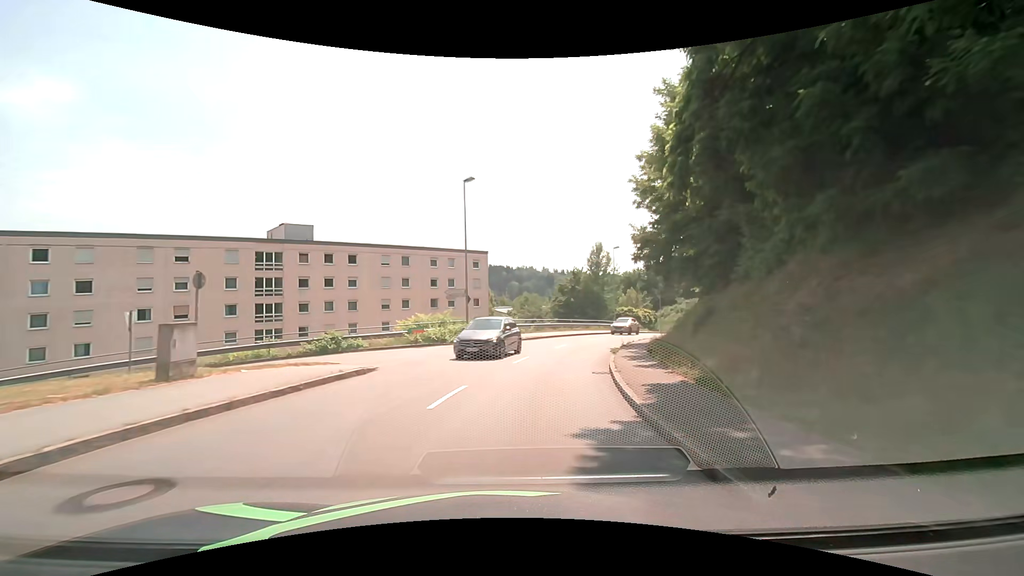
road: tertiary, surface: asphalt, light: Day
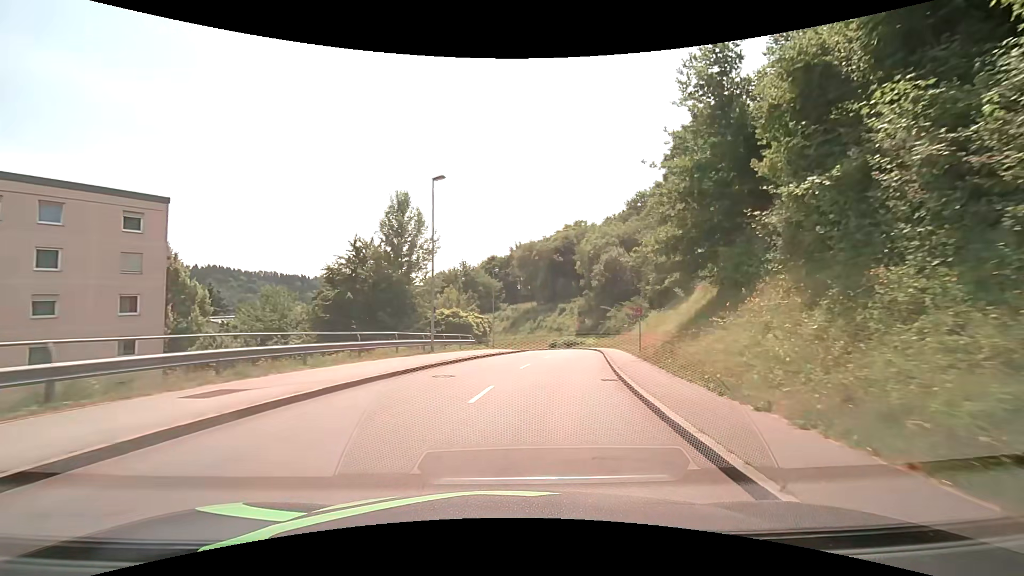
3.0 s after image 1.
(+5.9, +33.1) m; +21°
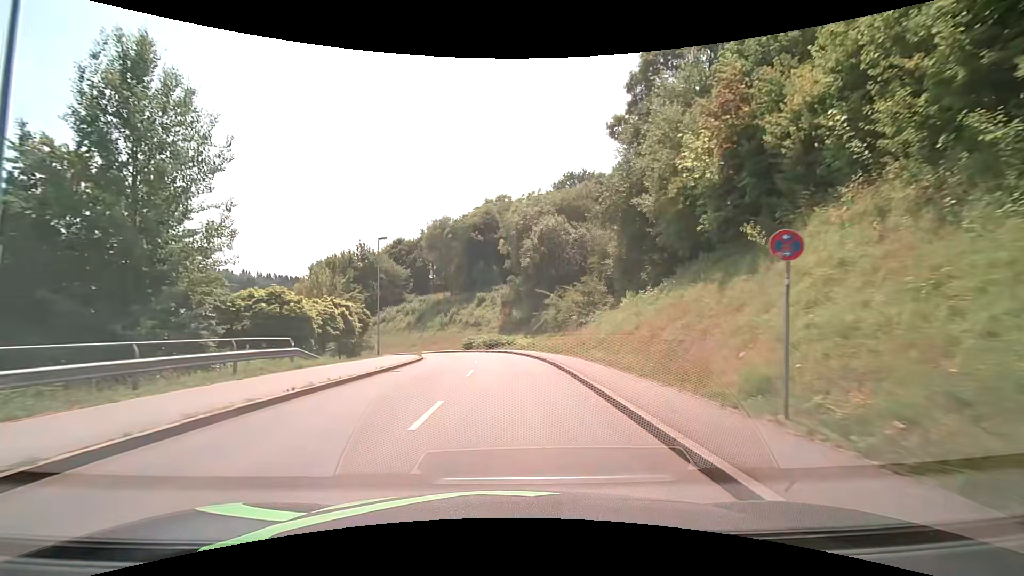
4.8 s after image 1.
(+2.0, +20.0) m; +10°
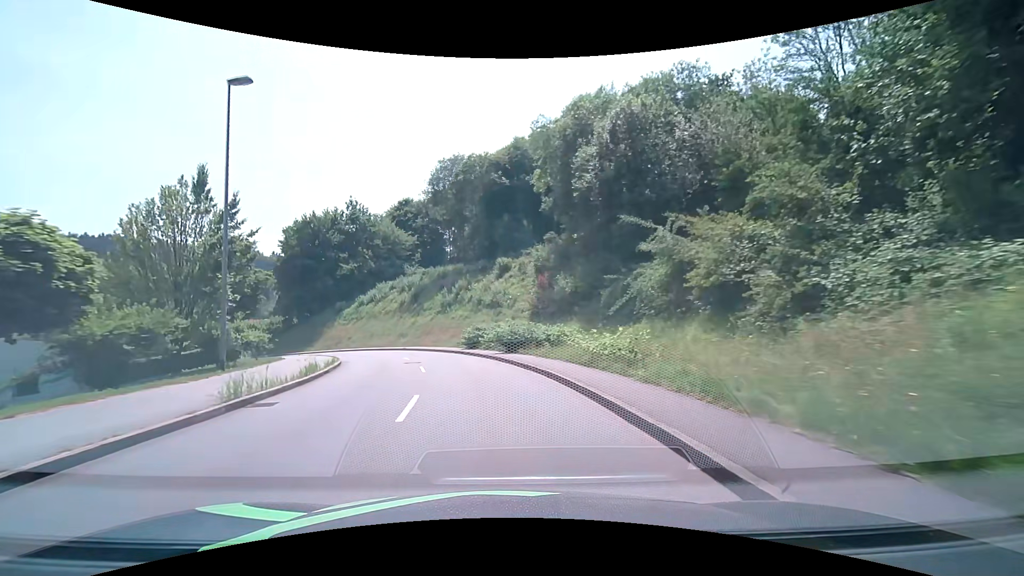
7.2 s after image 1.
(-0.2, +26.8) m; -4°
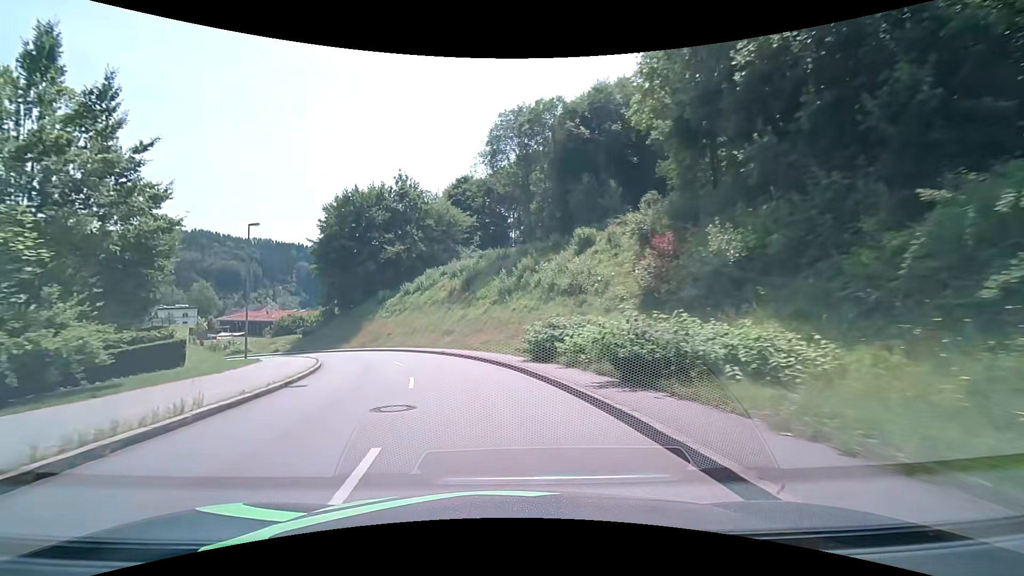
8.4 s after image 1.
(-0.8, +13.6) m; -7°
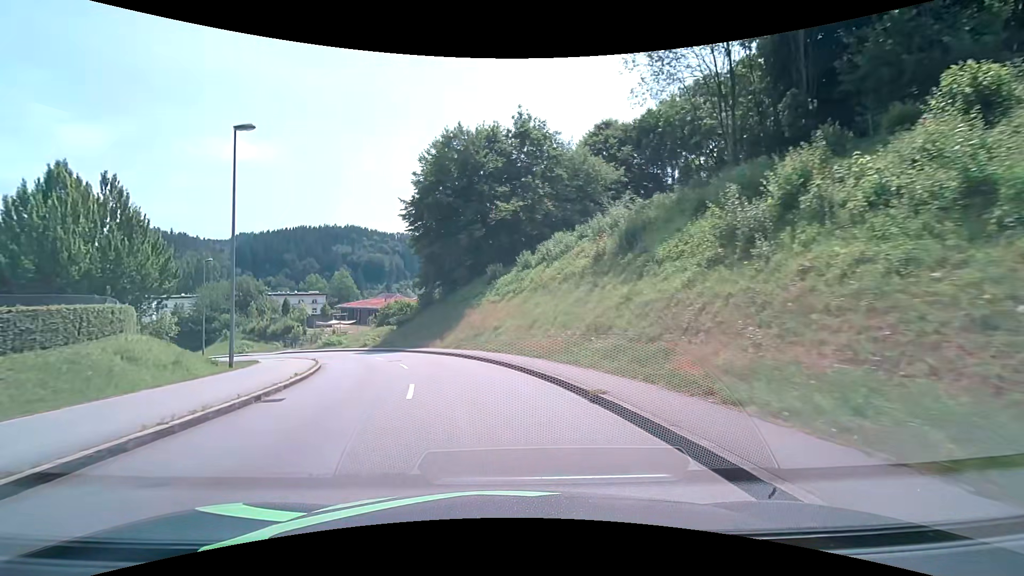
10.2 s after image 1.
(-2.6, +20.1) m; -15°
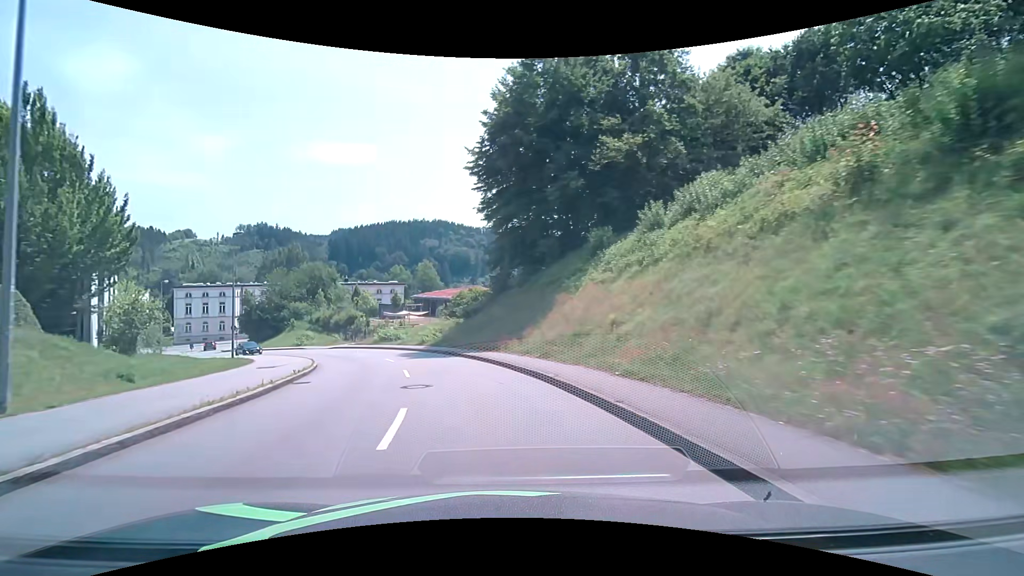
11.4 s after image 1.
(-1.2, +13.5) m; -10°
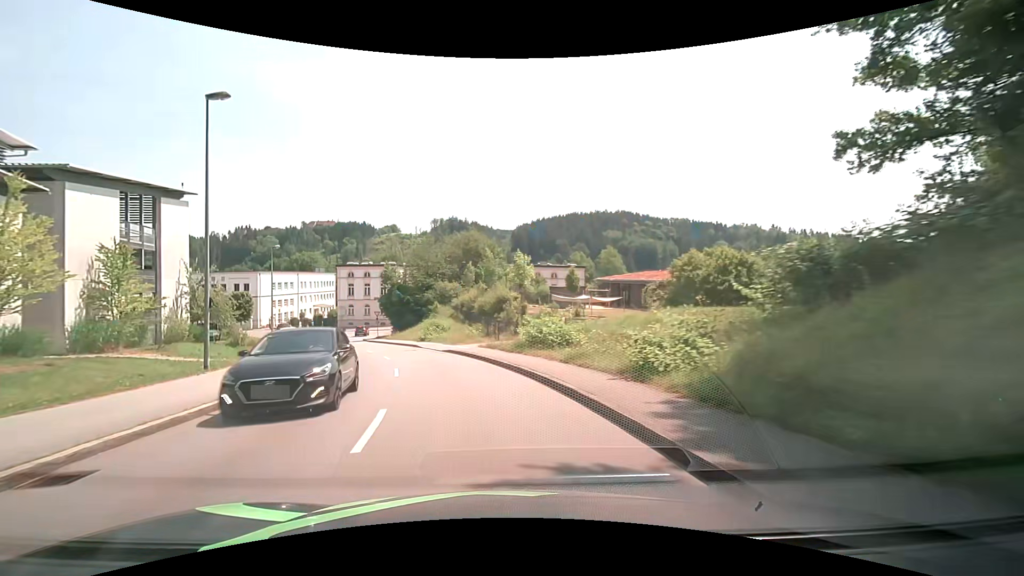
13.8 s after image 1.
(-4.9, +27.1) m; -21°
(-1, +10) (-3, +20) (-6, +29) (-10, +39) (-13, +48) (-17, +57) (-20, +66) (-23, +76) (-25, +86) (-33, +91) m
